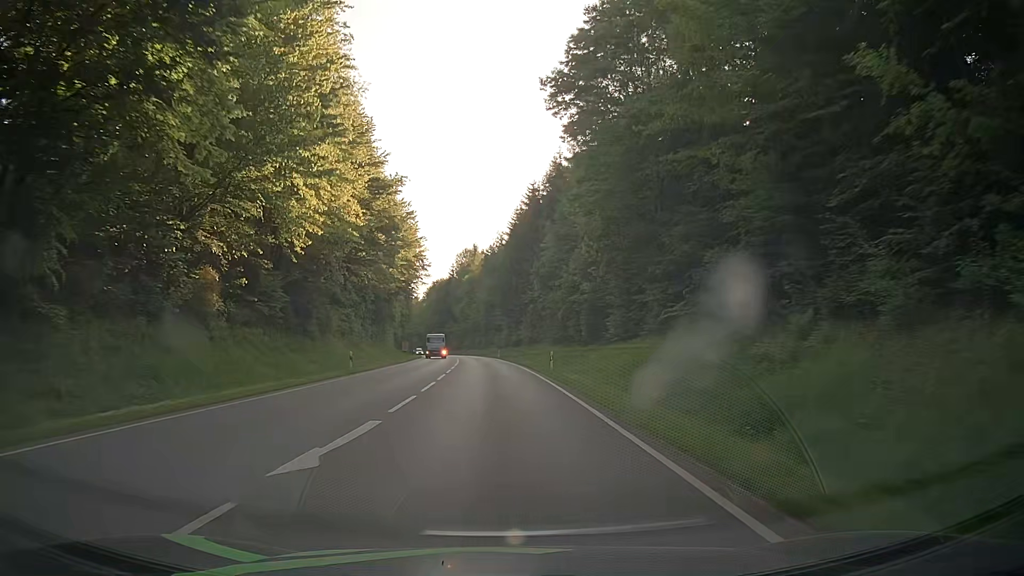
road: secondary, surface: asphalt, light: Day
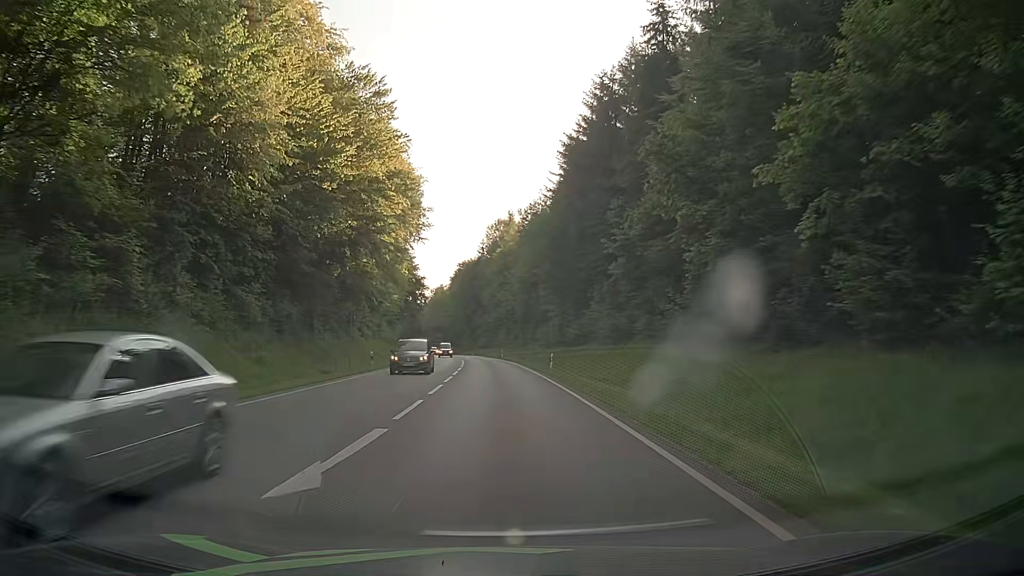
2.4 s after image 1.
(-1.2, +43.3) m; -3°
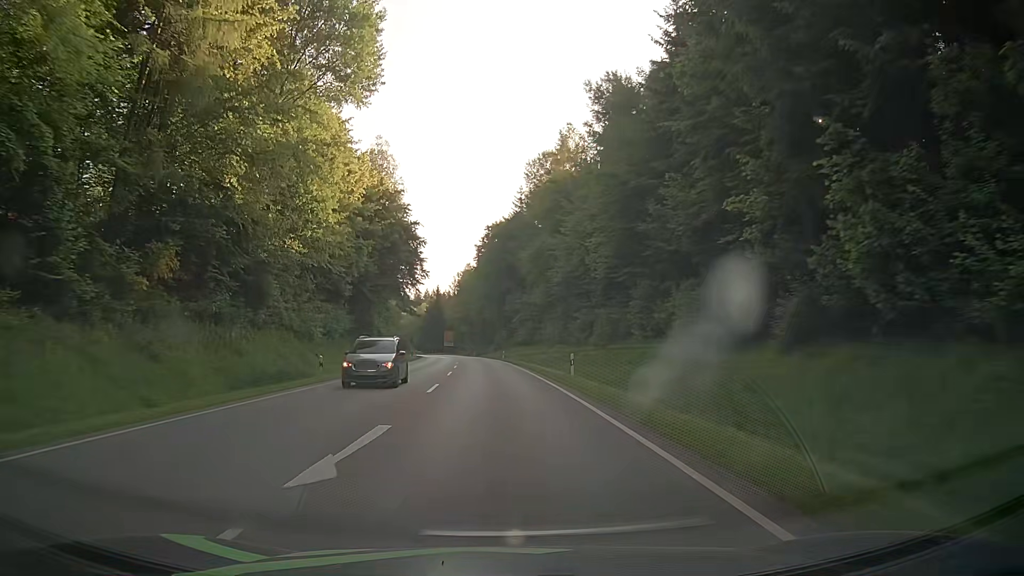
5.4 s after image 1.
(-2.0, +54.0) m; -4°
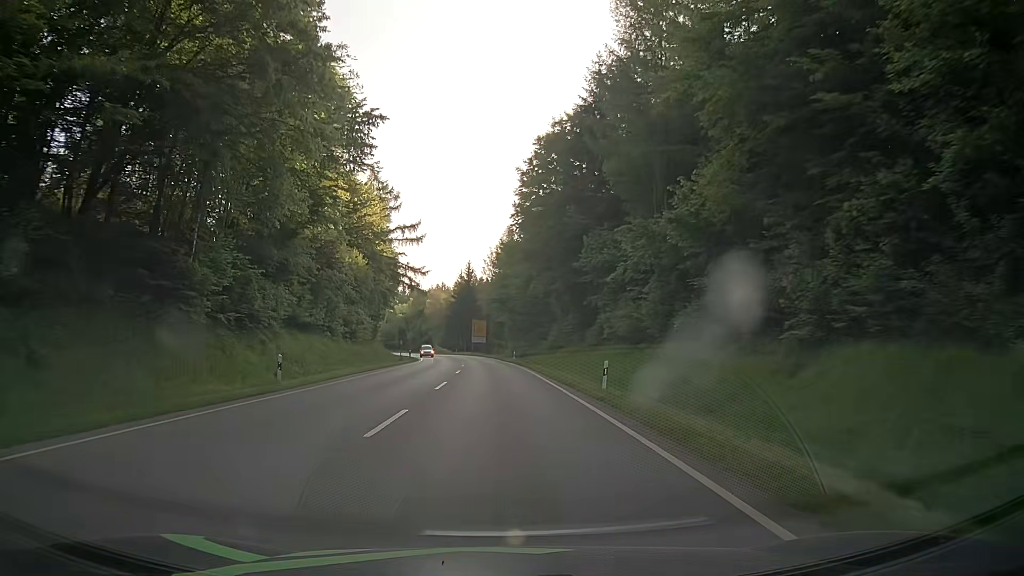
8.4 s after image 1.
(-1.9, +54.1) m; -4°
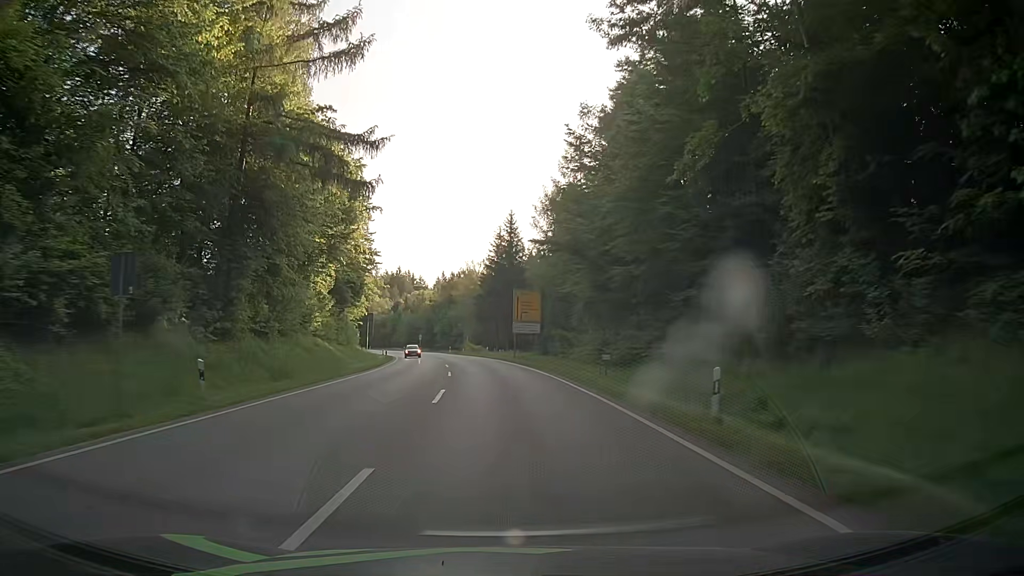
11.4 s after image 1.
(-2.1, +54.0) m; -5°
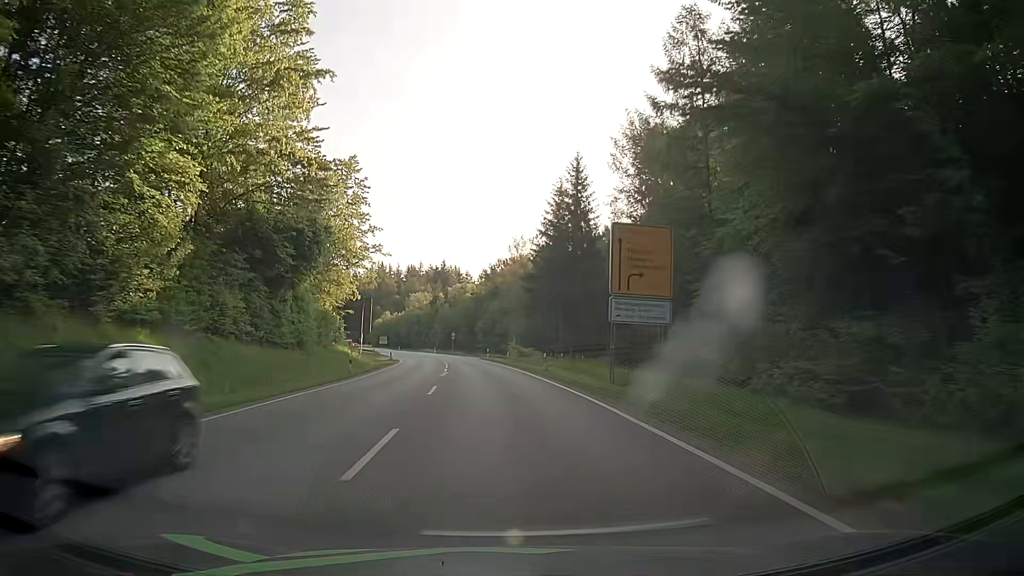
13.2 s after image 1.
(-0.9, +32.4) m; -4°
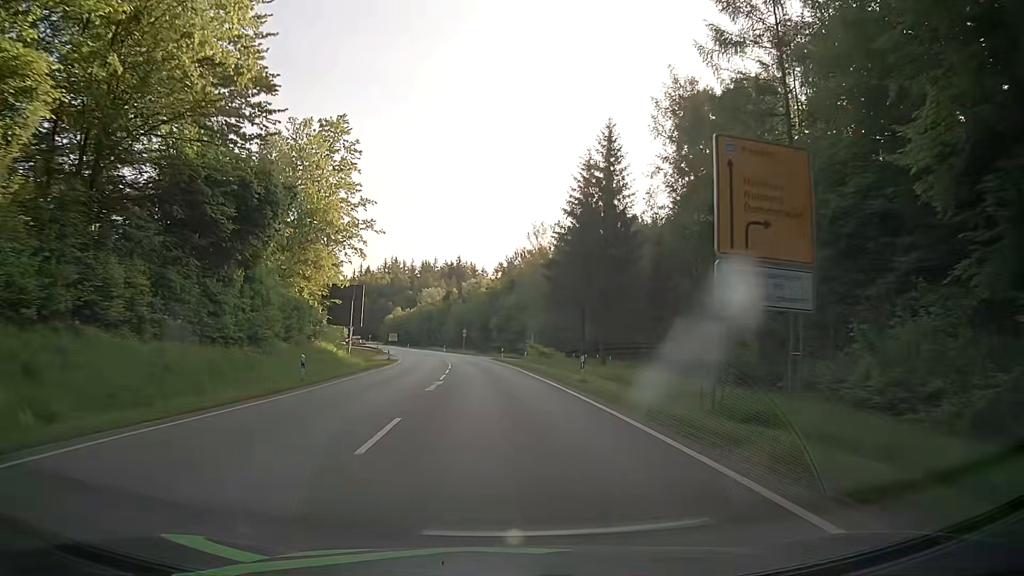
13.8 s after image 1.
(-0.2, +10.8) m; -1°
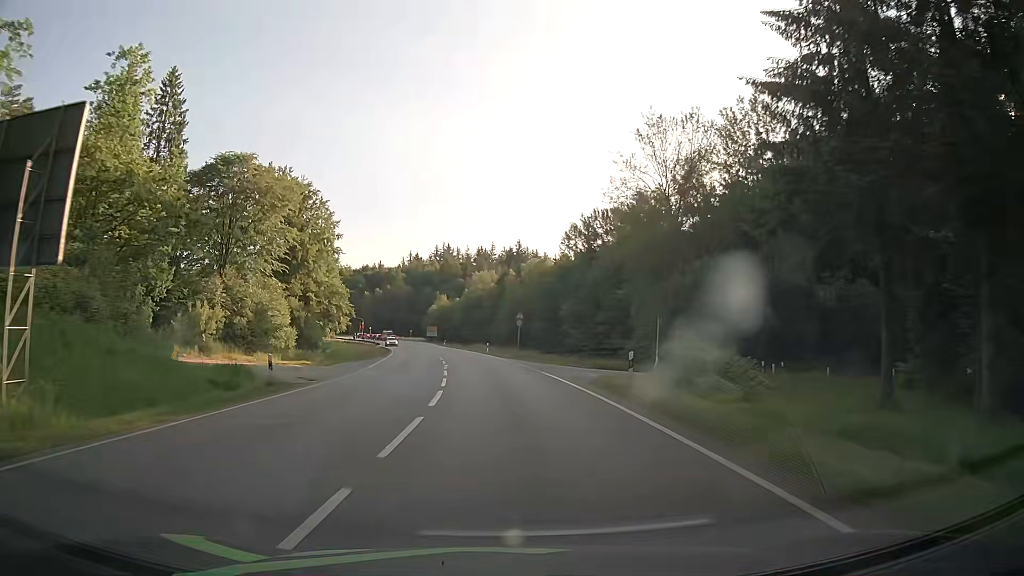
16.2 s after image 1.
(-2.1, +43.2) m; -5°
(0, +10) (-1, +20) (-1, +30) (-2, +40) (-3, +50) (-5, +60) (-6, +70) (-8, +79) (-10, +89) (-12, +99) m
